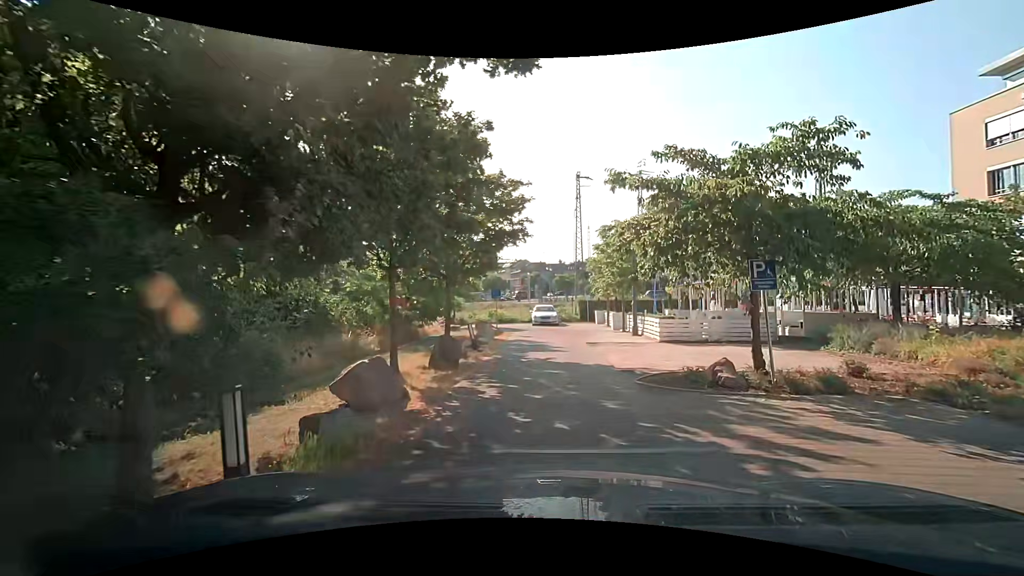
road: service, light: Day
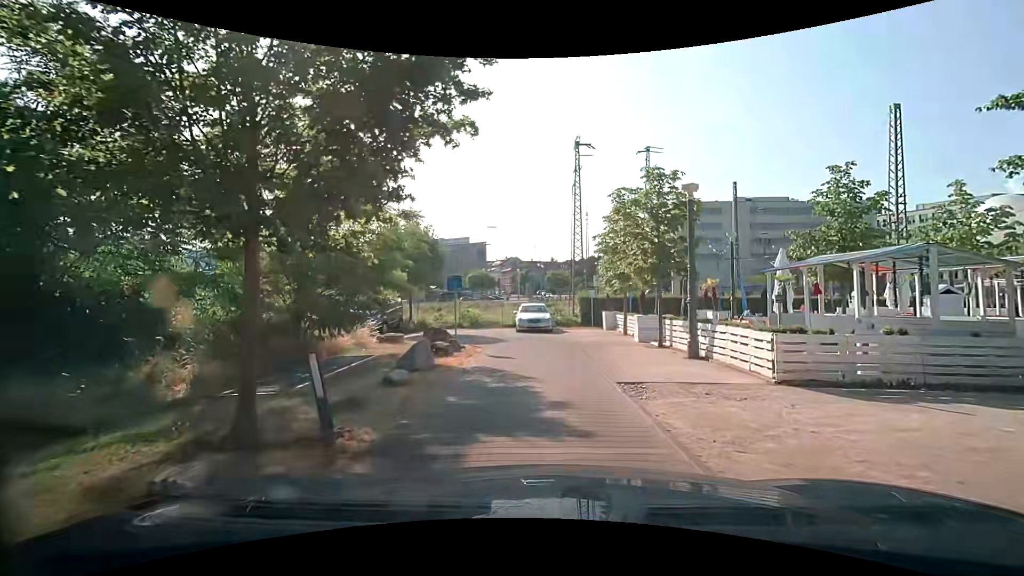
(+0.6, +9.9) m; +2°
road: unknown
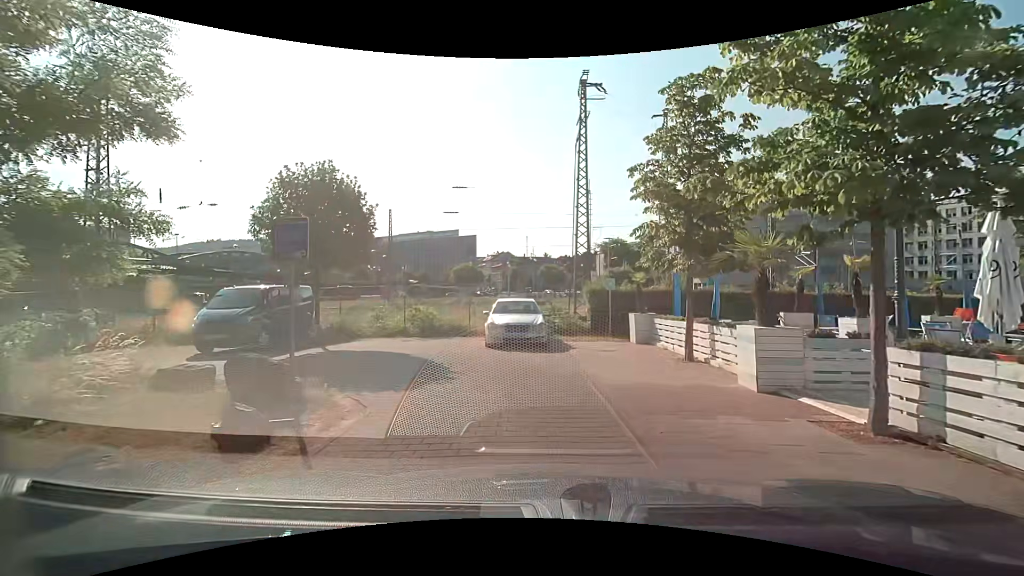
(+0.5, +10.3) m; +2°
